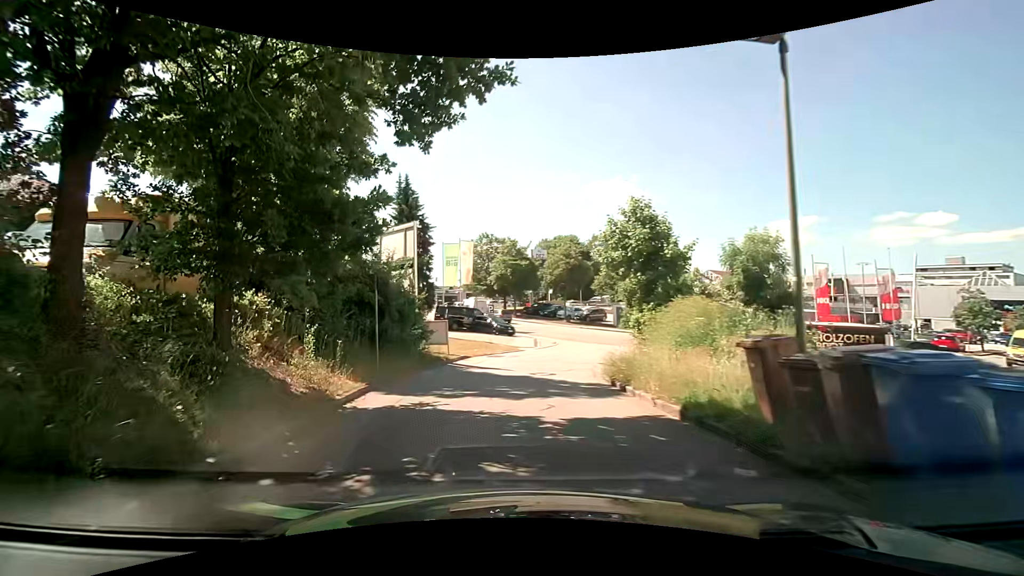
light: Day
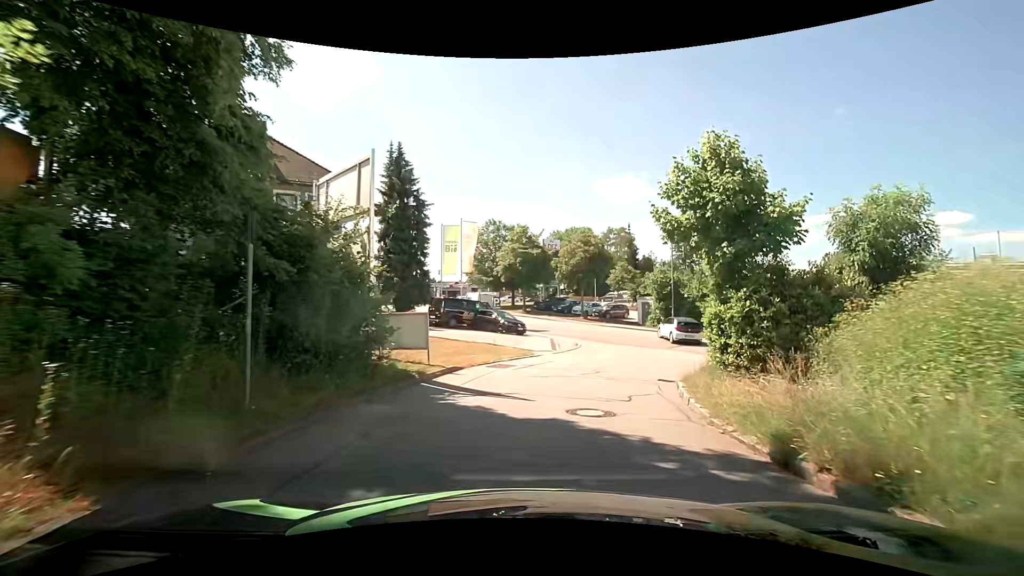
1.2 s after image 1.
(-0.4, +7.3) m; -1°
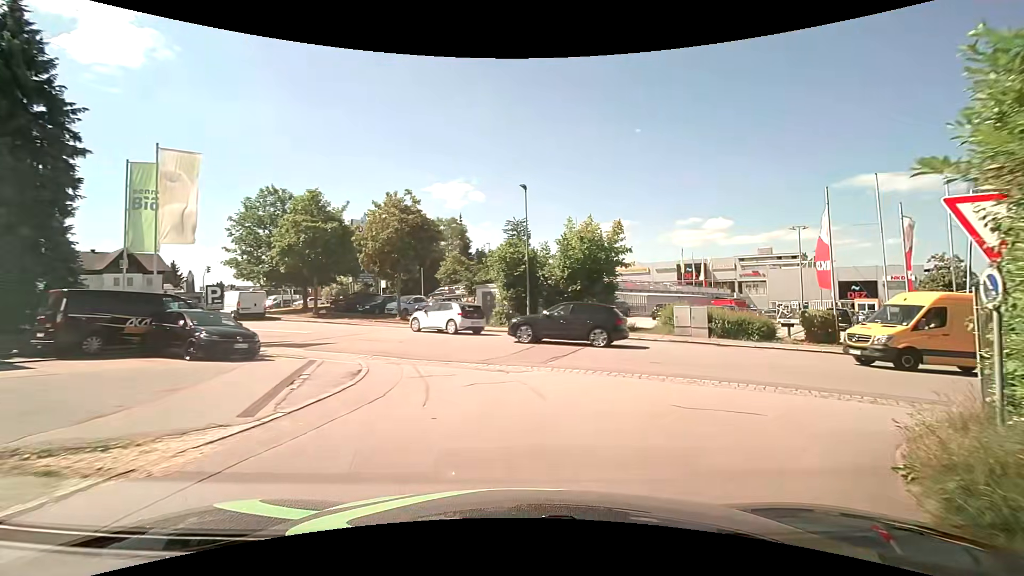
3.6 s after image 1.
(+2.0, +14.8) m; +17°
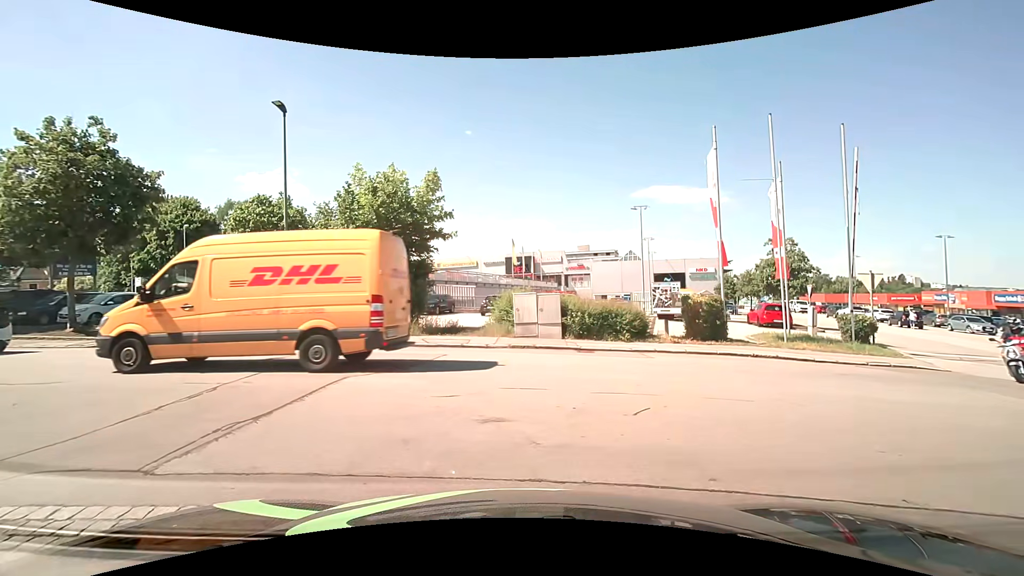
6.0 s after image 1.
(+1.8, +8.9) m; +21°
